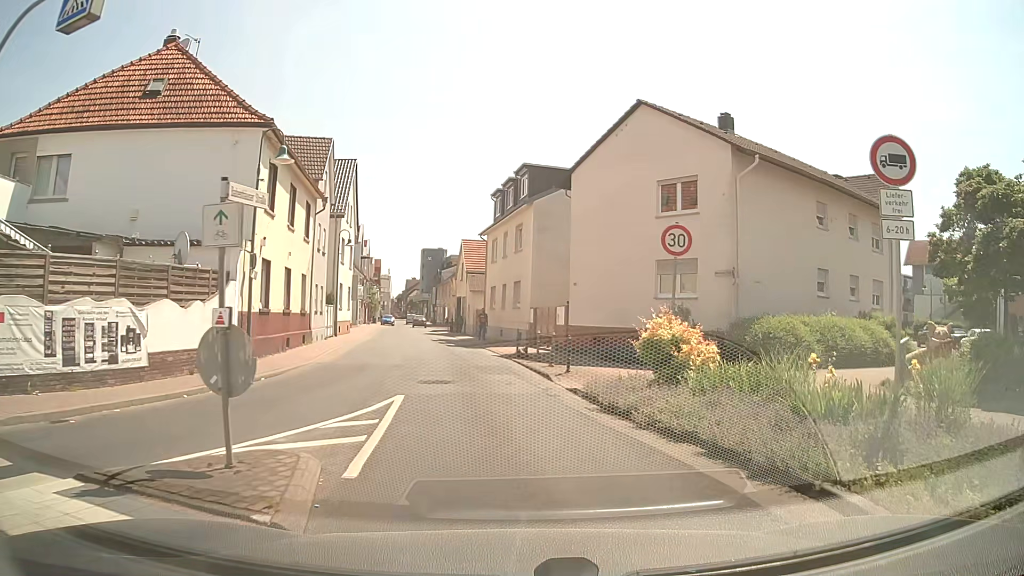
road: unclassified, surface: asphalt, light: Day
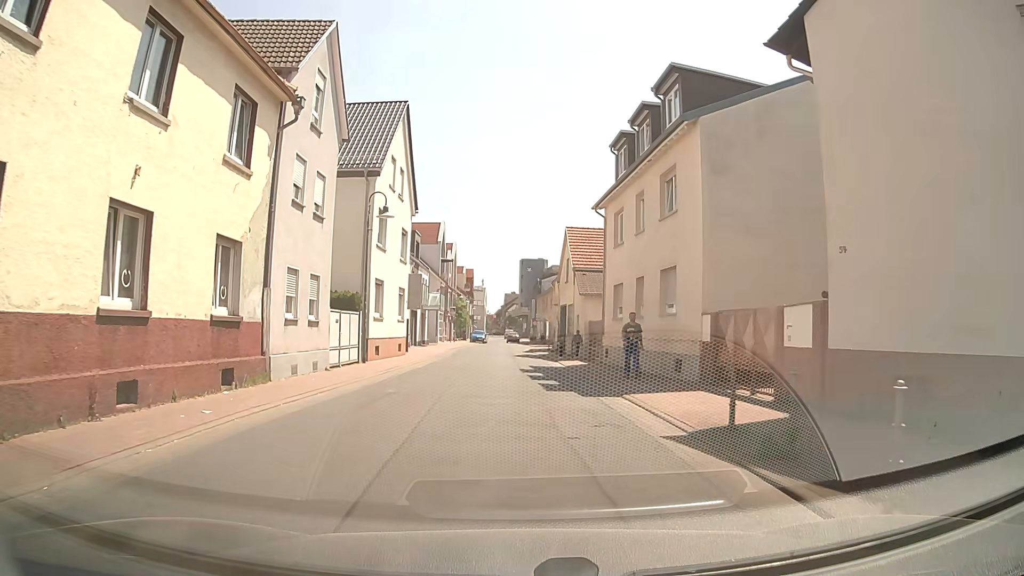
(-0.9, +15.5) m; -8°
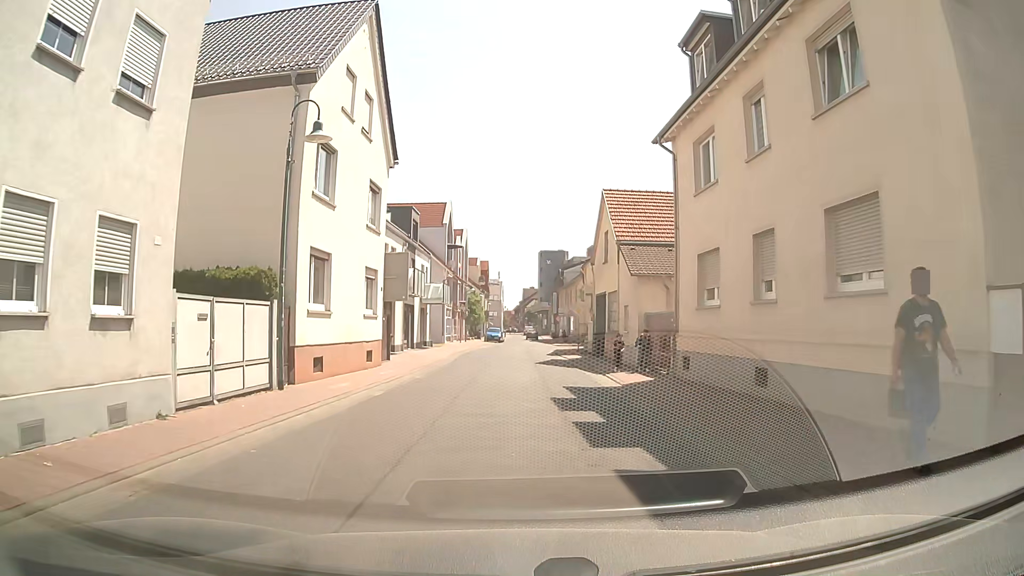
(-0.1, +10.2) m; -1°
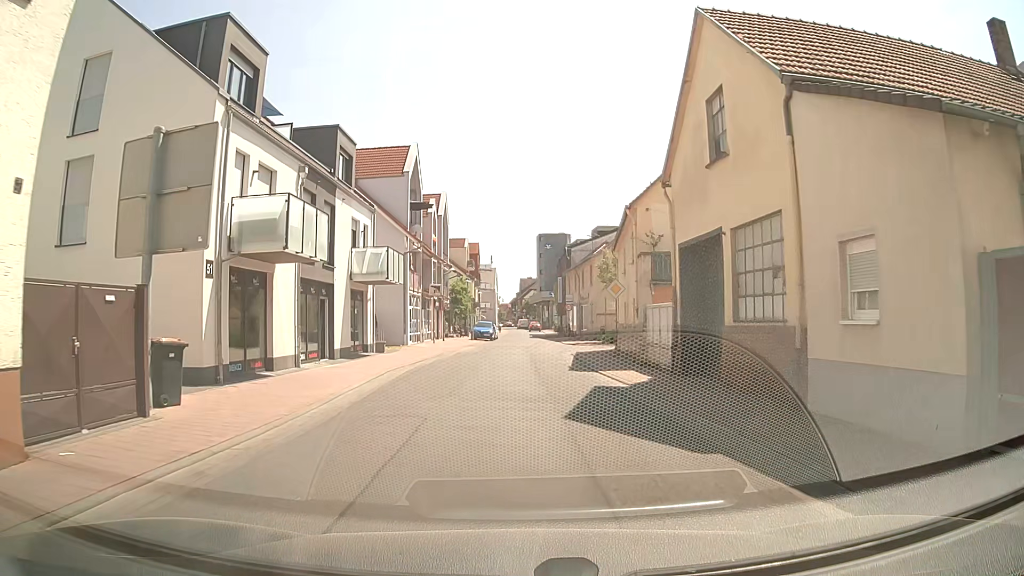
(0.0, +16.4) m; -2°
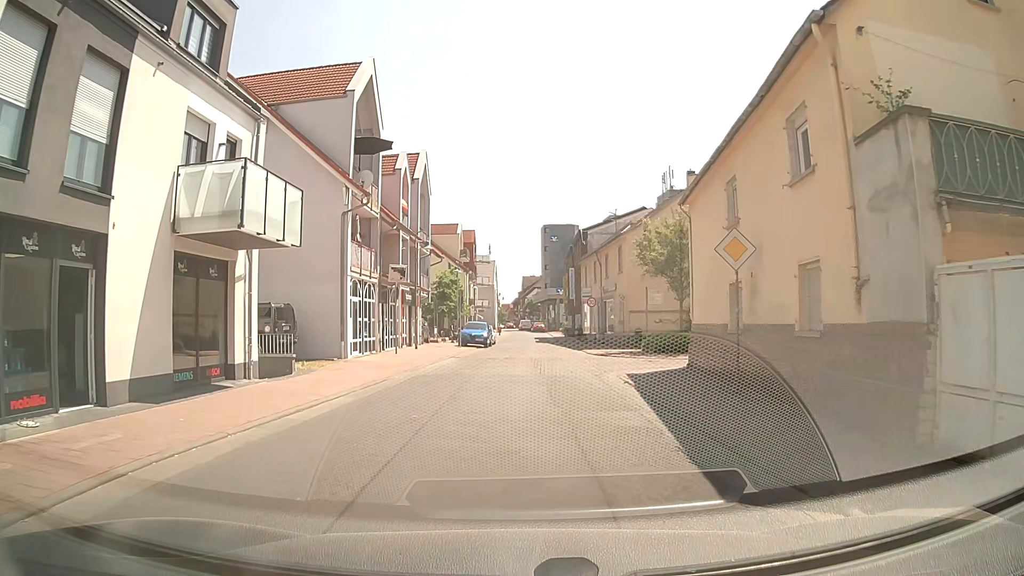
(+0.3, +14.7) m; +2°
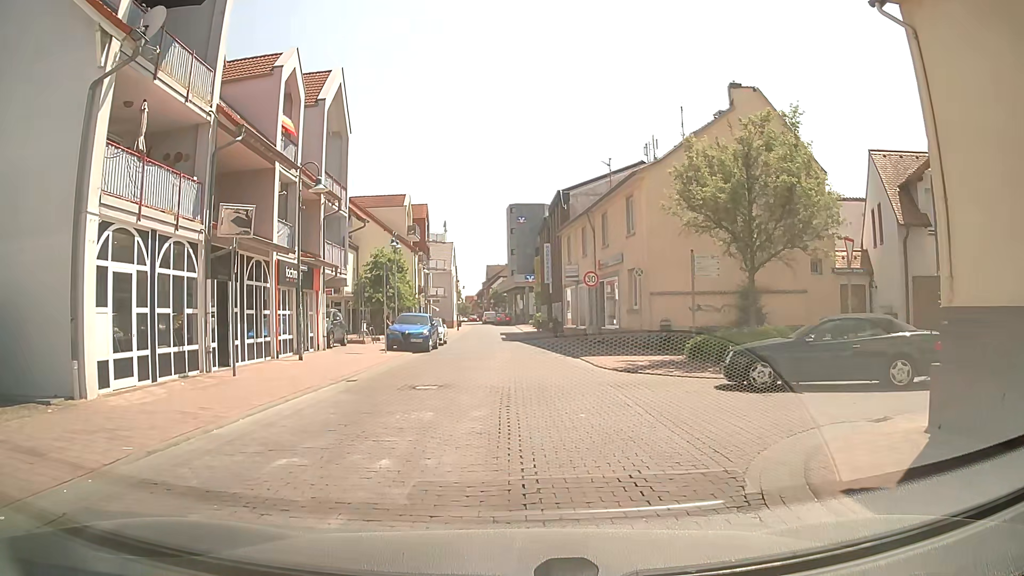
(0.0, +14.2) m; +3°
